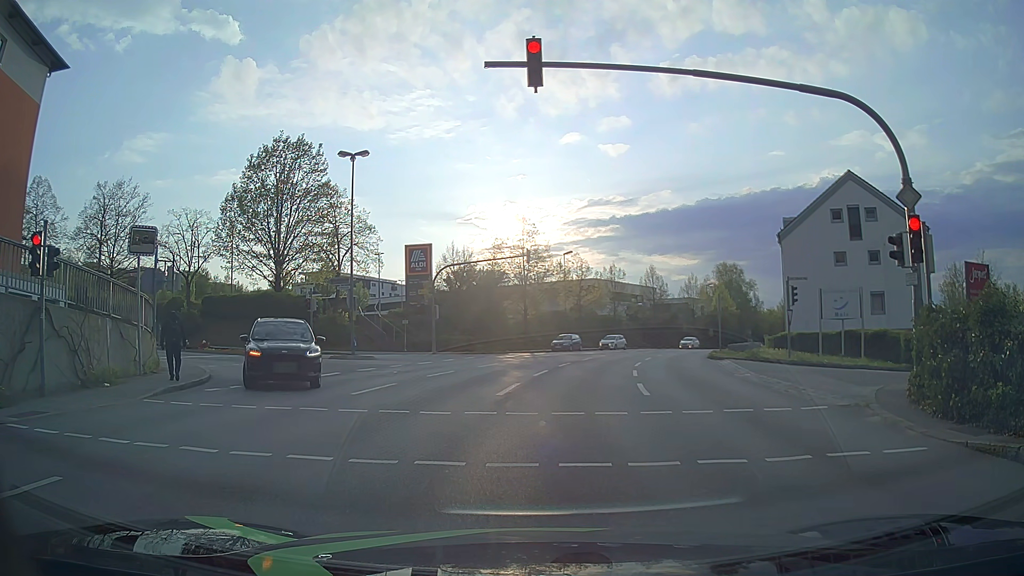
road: tertiary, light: Day
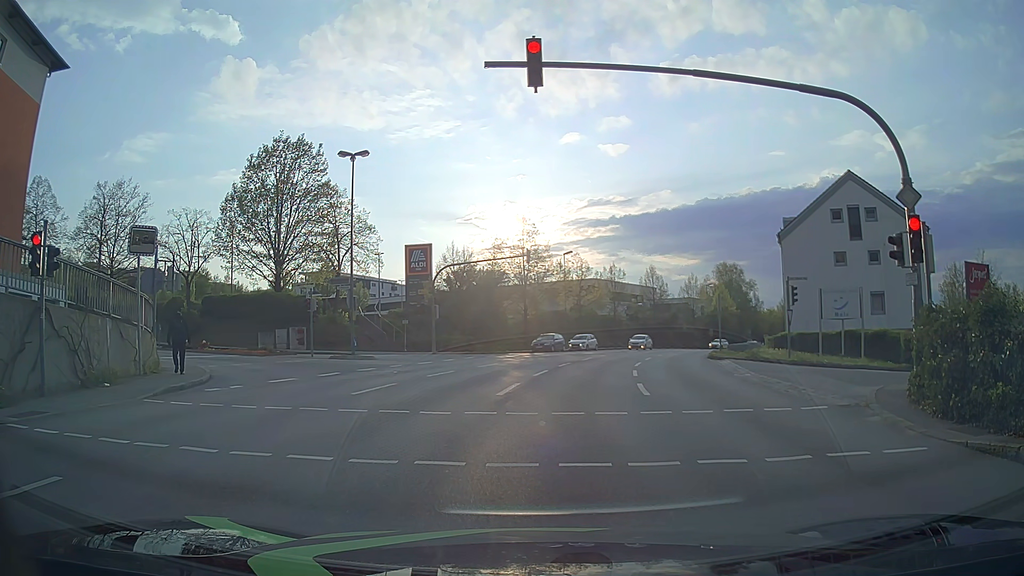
(0.0, 0.0) m; 0°
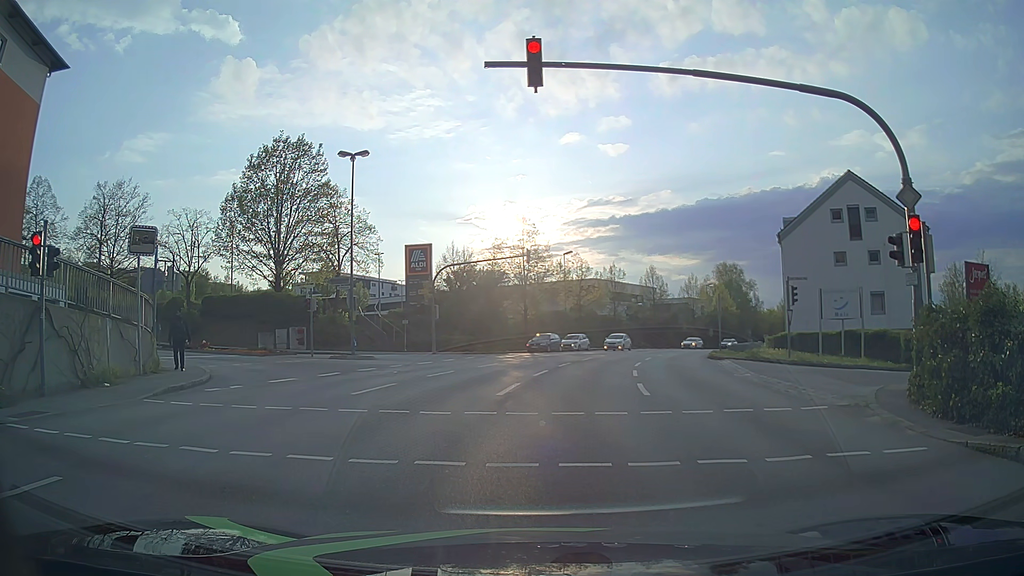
(0.0, 0.0) m; 0°
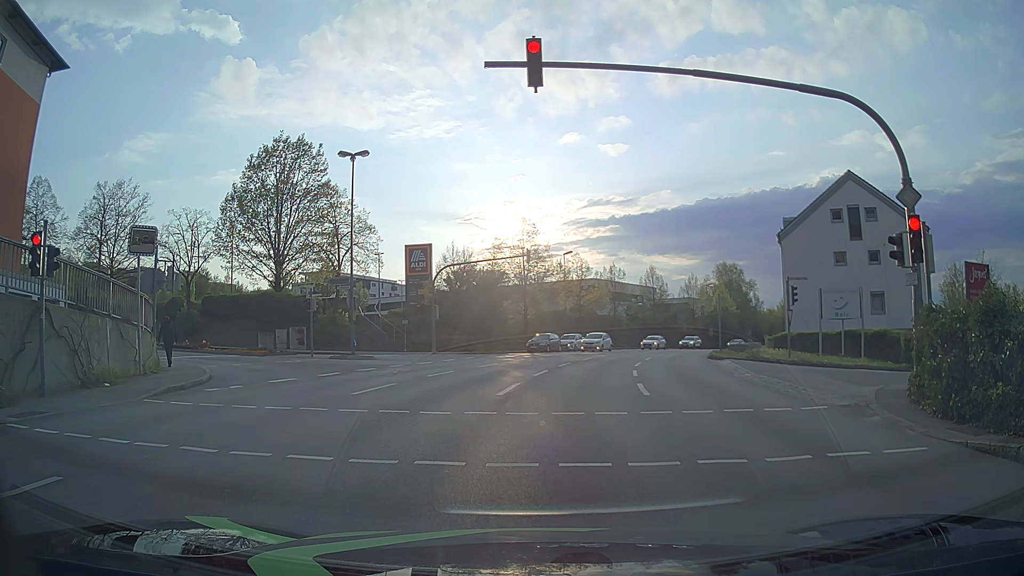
(0.0, 0.0) m; 0°
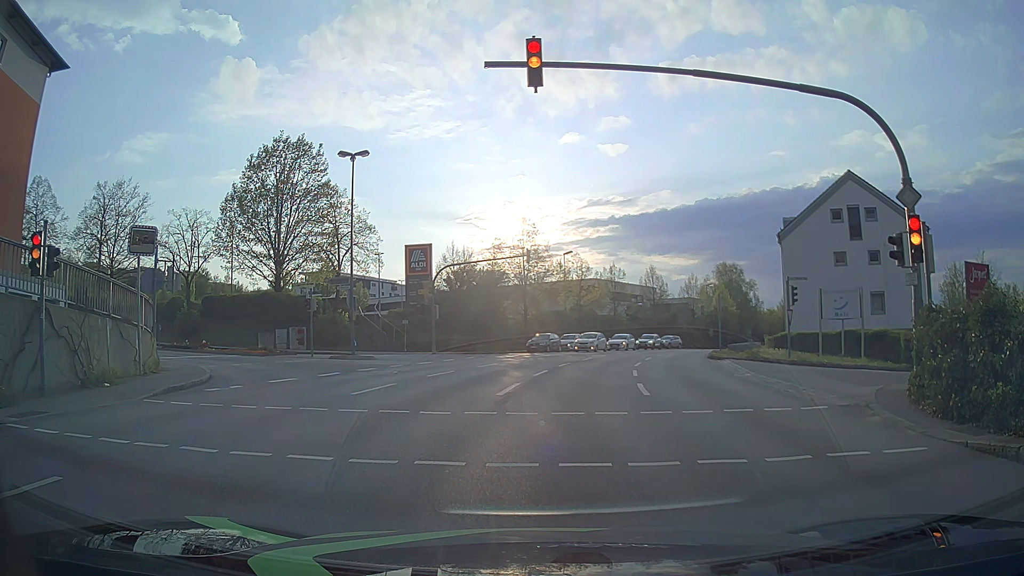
(0.0, 0.0) m; 0°
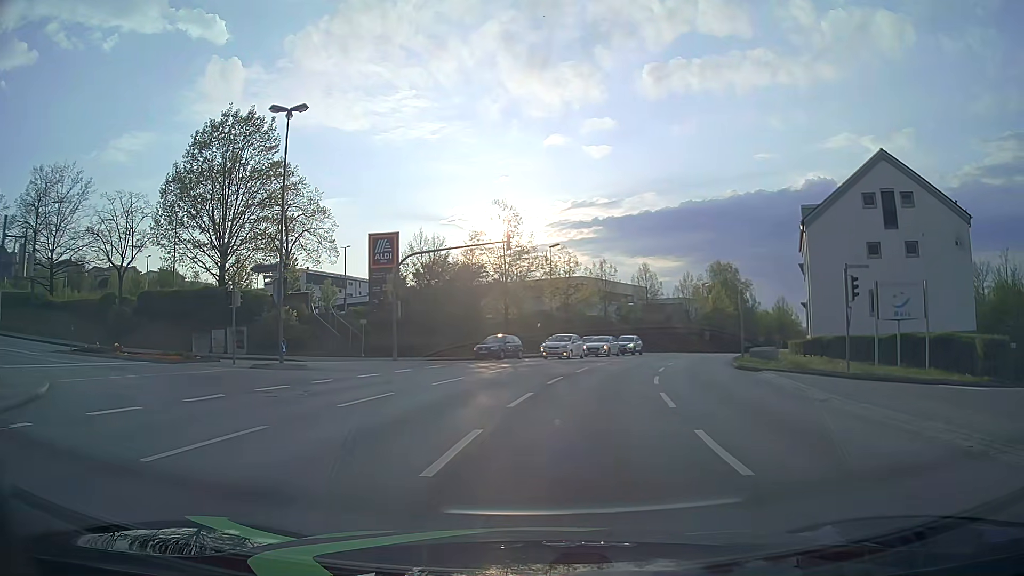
(0.0, +8.4) m; +1°
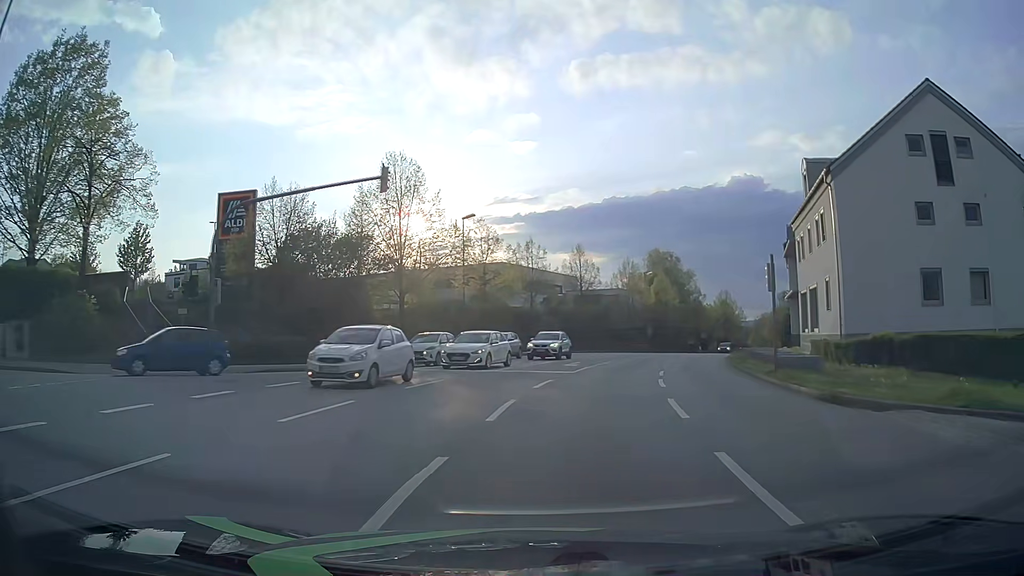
(+0.8, +14.6) m; +6°
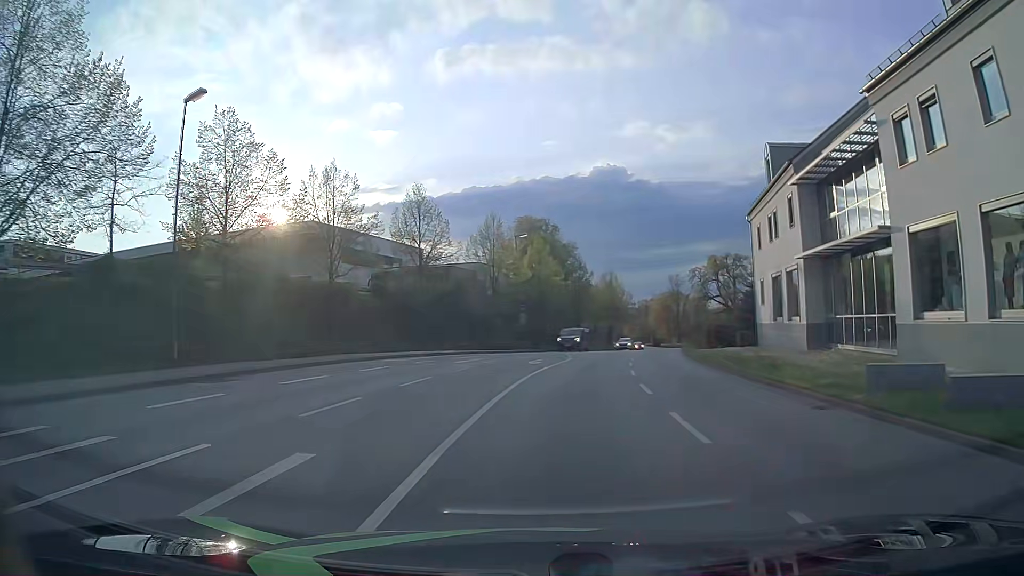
(+2.9, +26.1) m; +12°
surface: asphalt
(0, +10) (+1, +20) (+2, +30) (+4, +40) (+6, +50) (+8, +59) (+11, +69) (+13, +79) (+15, +88) (+17, +98) m
